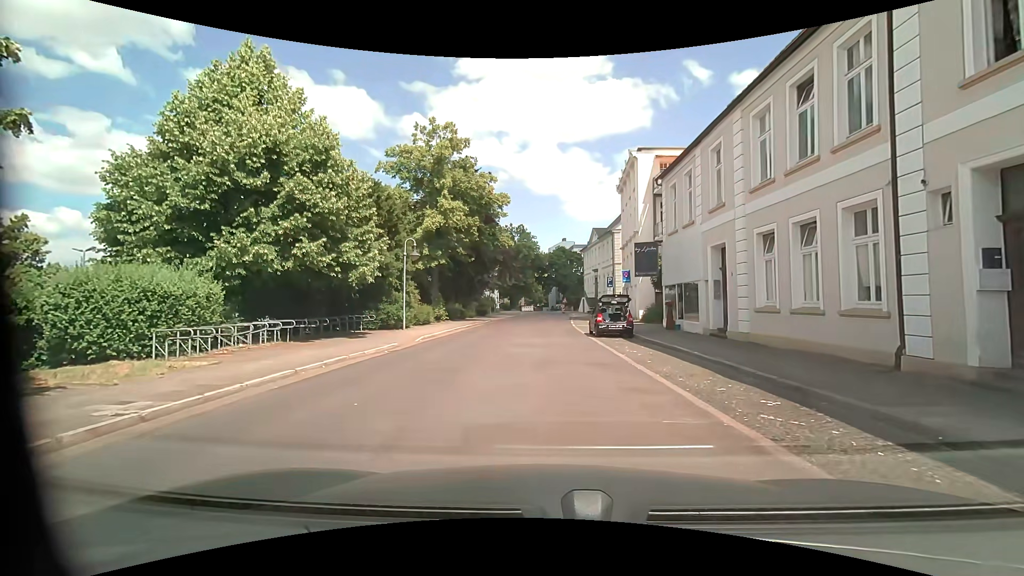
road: residential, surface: asphalt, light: Day
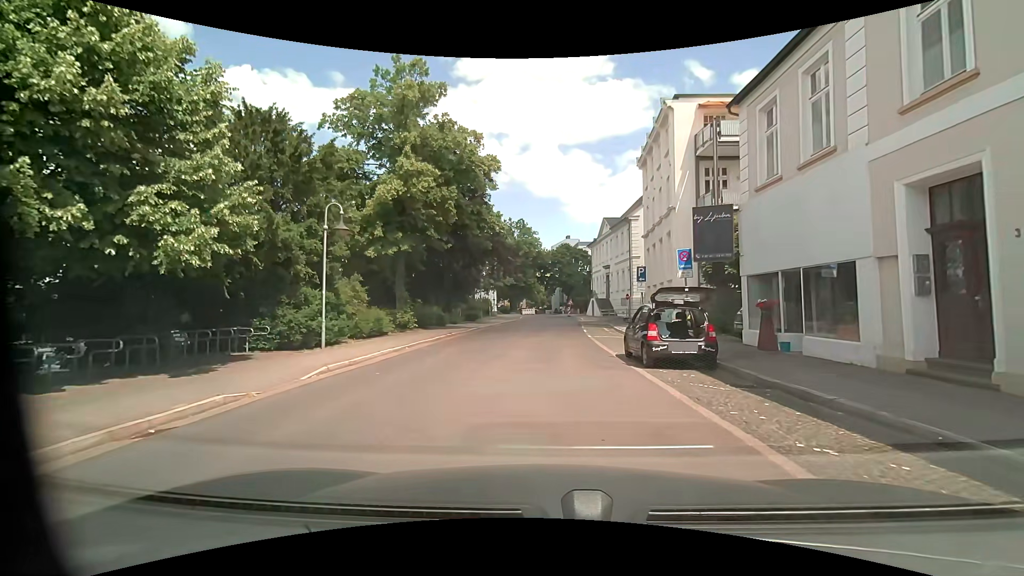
(+0.2, +10.1) m; +2°
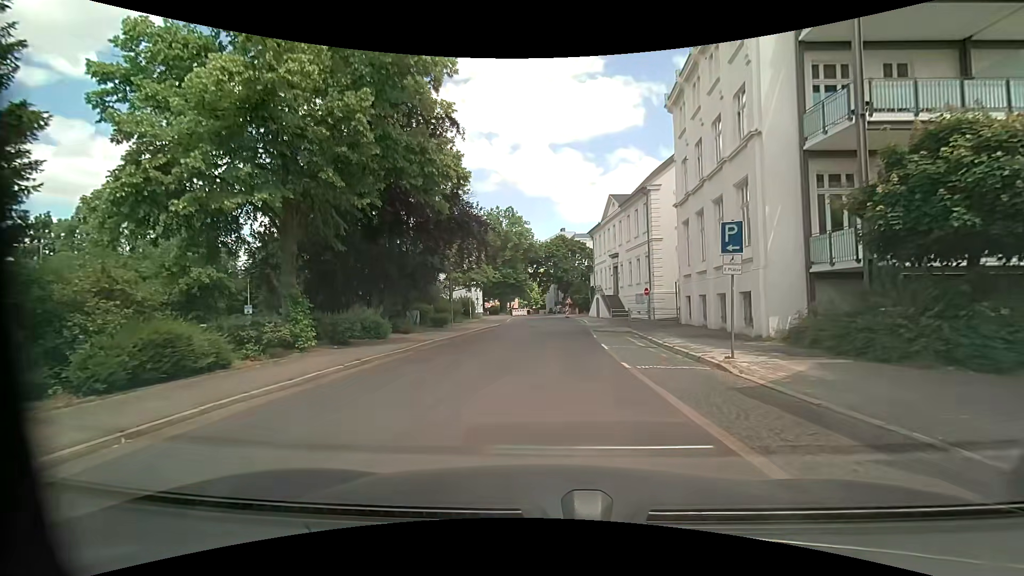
(-0.1, +12.1) m; 0°
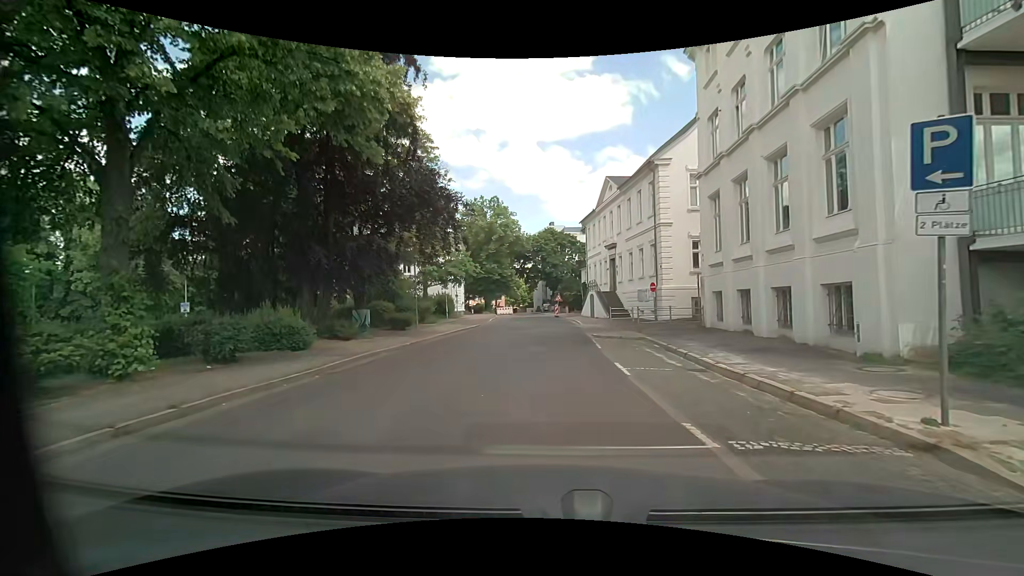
(0.0, +6.4) m; +2°
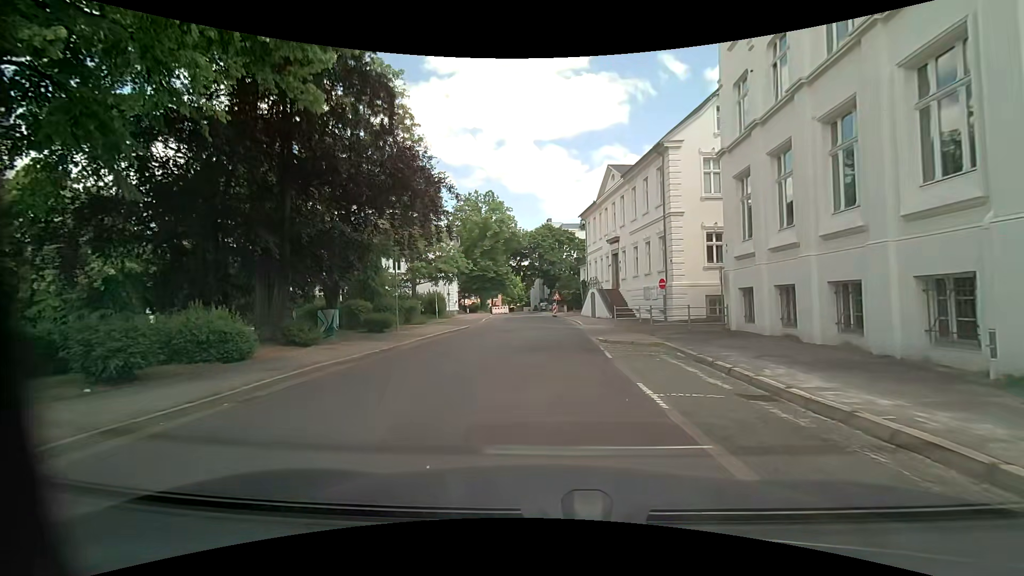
(0.0, +3.2) m; 0°
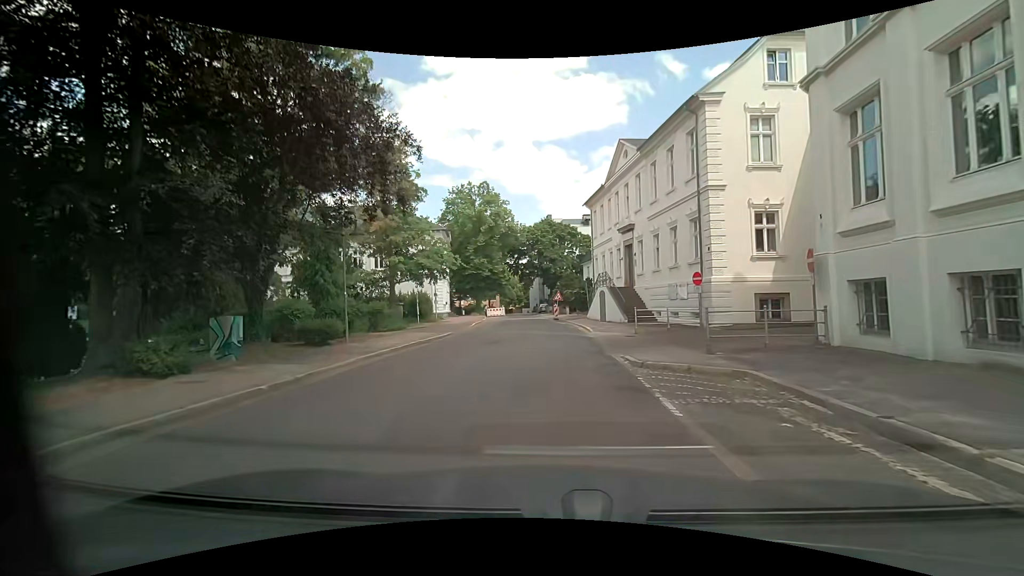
(0.0, +6.3) m; 0°
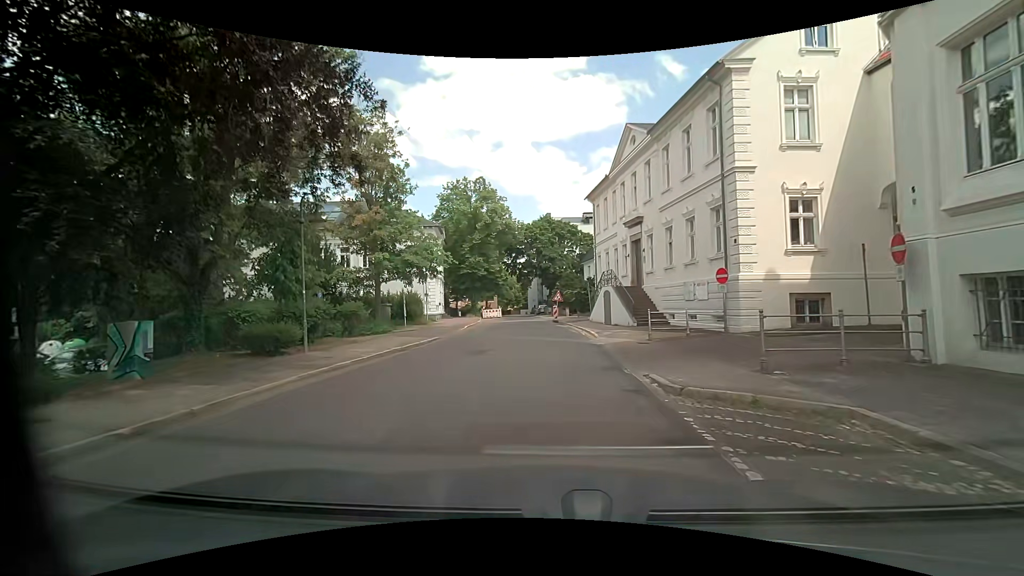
(0.0, +3.1) m; -1°
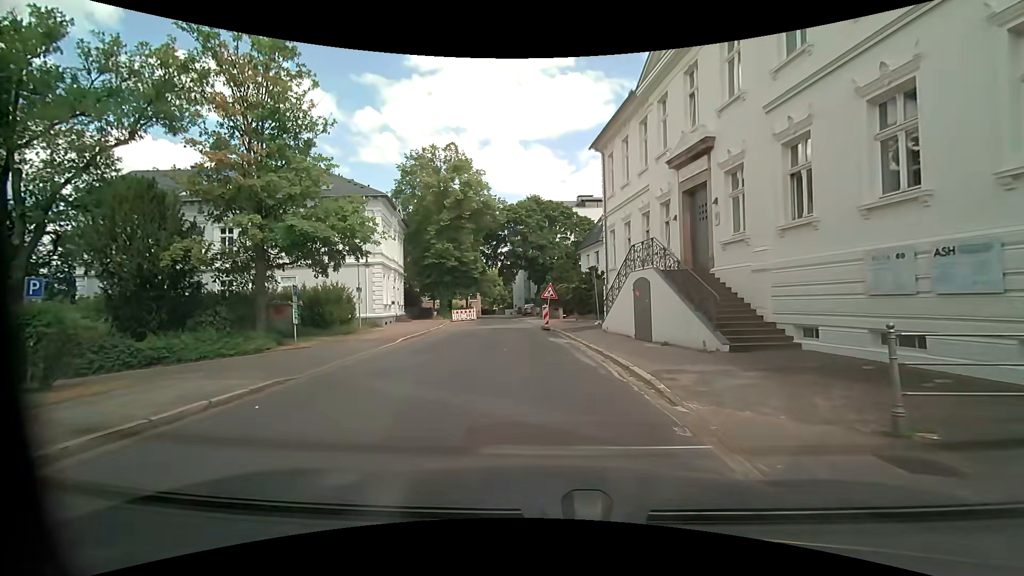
(+0.4, +13.2) m; 0°
